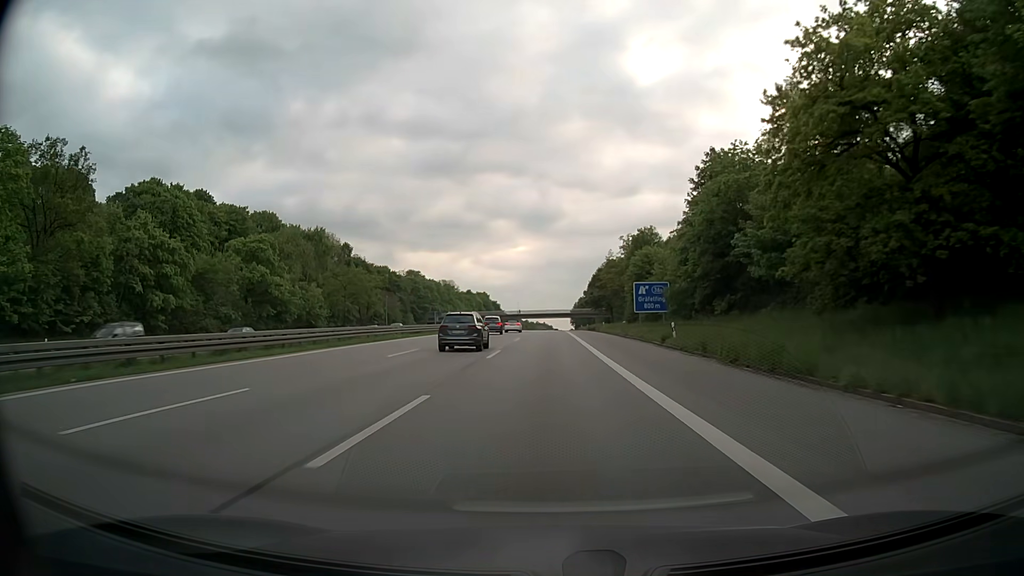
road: motorway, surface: asphalt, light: Day
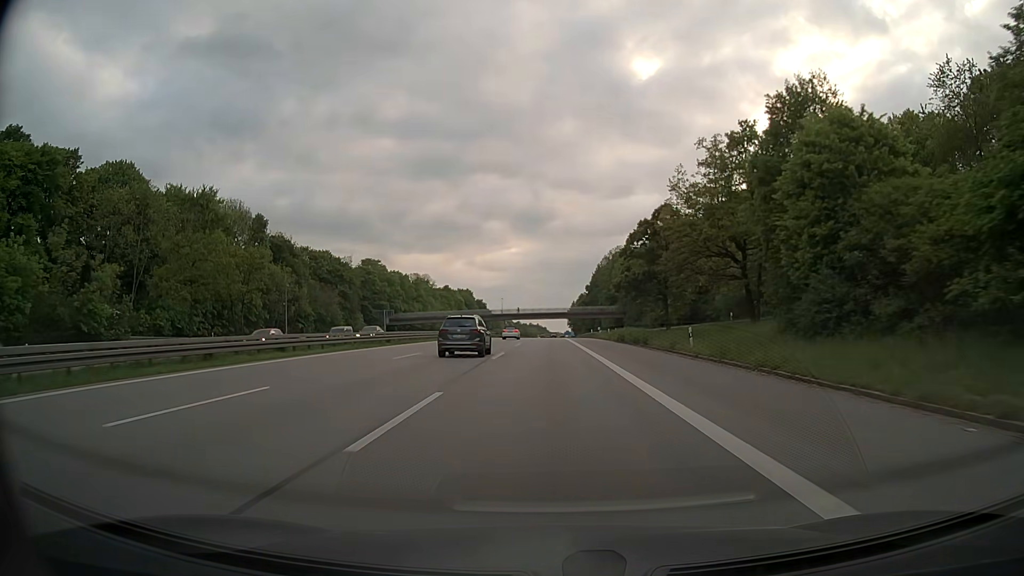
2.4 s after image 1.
(+0.1, +53.0) m; 0°
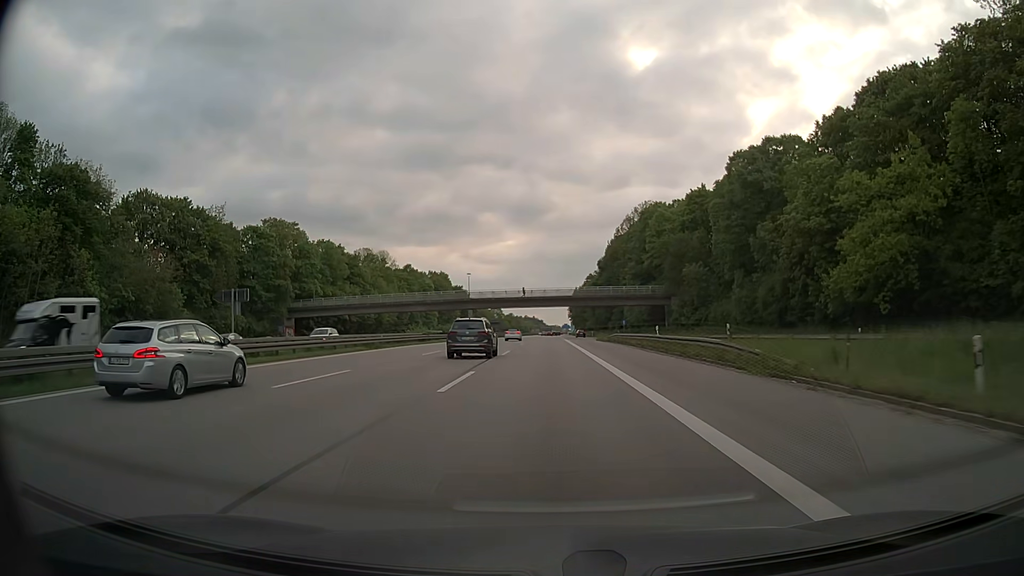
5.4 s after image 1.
(+0.2, +66.2) m; 0°
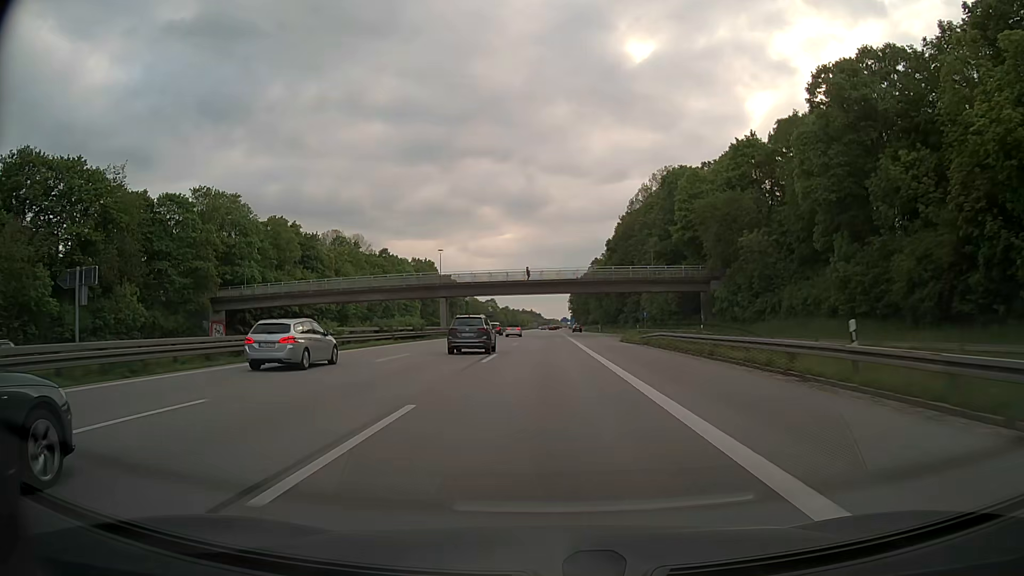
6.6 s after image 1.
(+0.1, +26.7) m; 0°
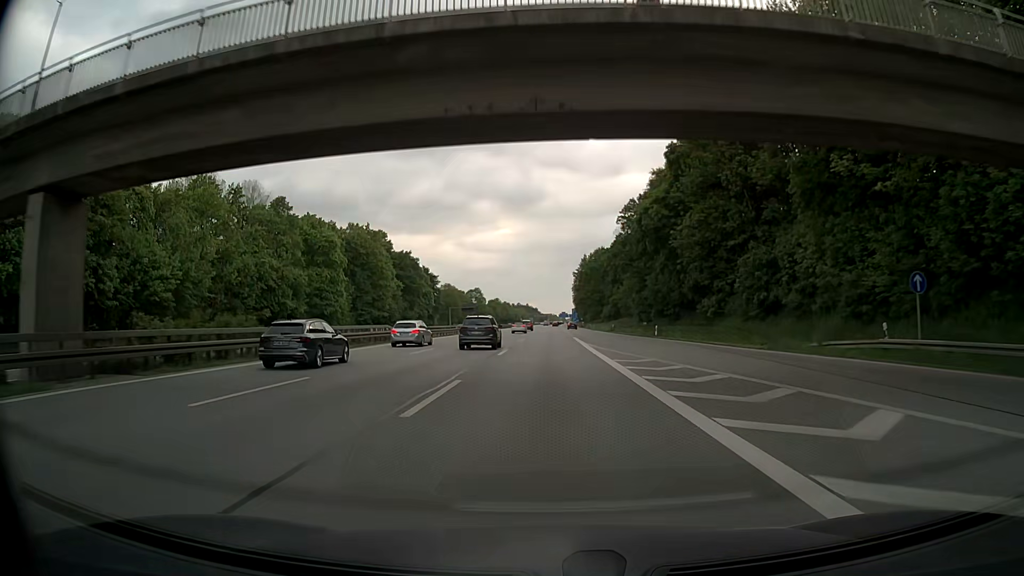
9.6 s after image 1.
(0.0, +67.3) m; 0°
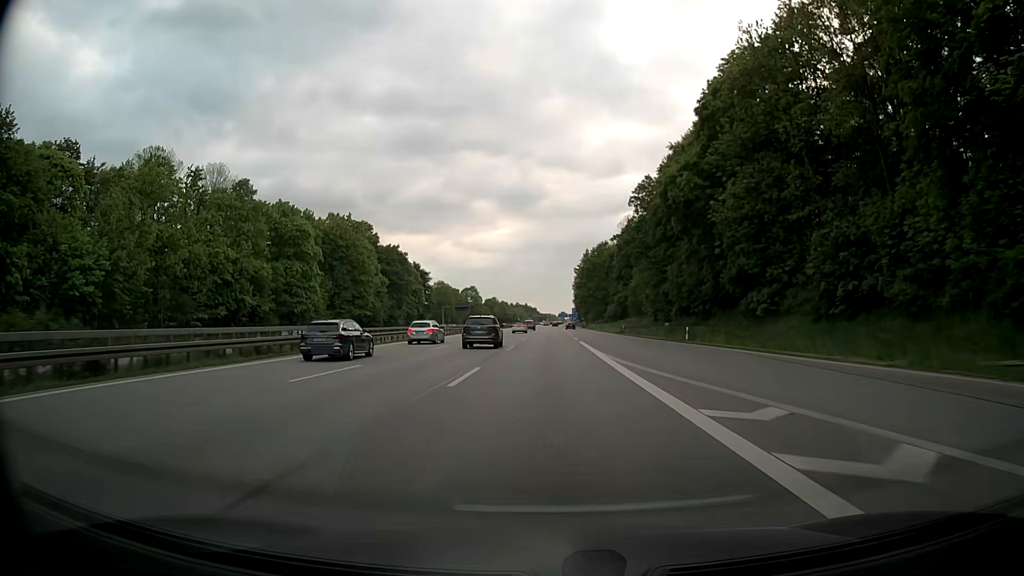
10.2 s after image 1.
(0.0, +13.5) m; 0°
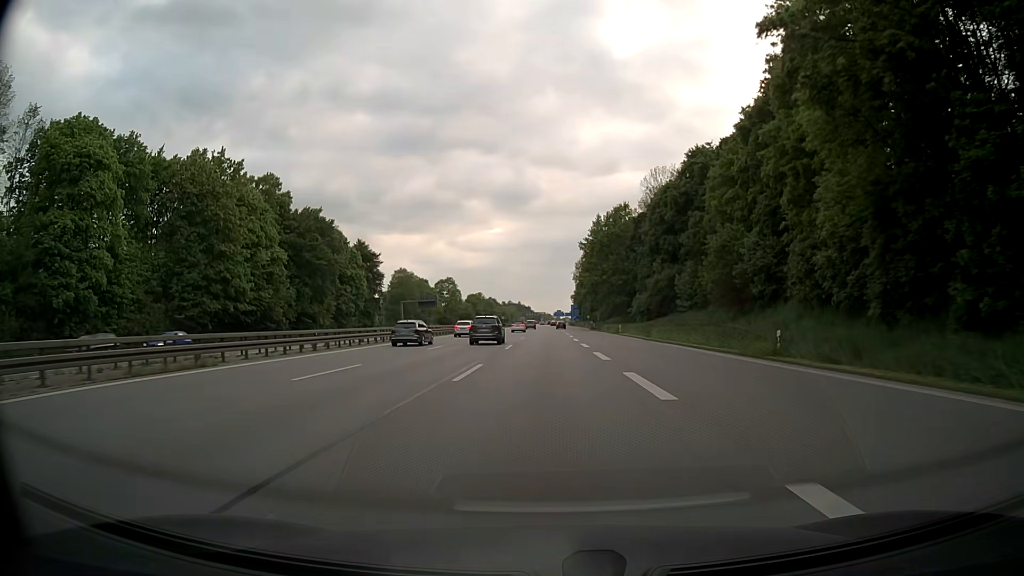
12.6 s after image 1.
(+0.2, +53.8) m; 0°
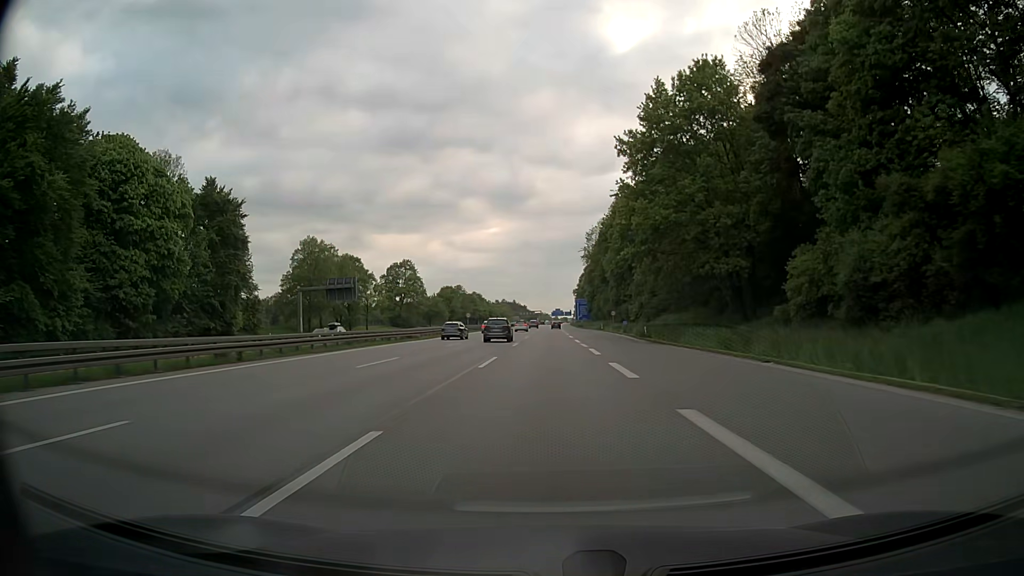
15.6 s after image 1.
(+0.1, +67.0) m; 0°
(0, +10) (0, +20) (0, +30) (0, +40) (0, +50) (0, +60) (0, +70) (0, +80) (0, +90) (0, +100) m
